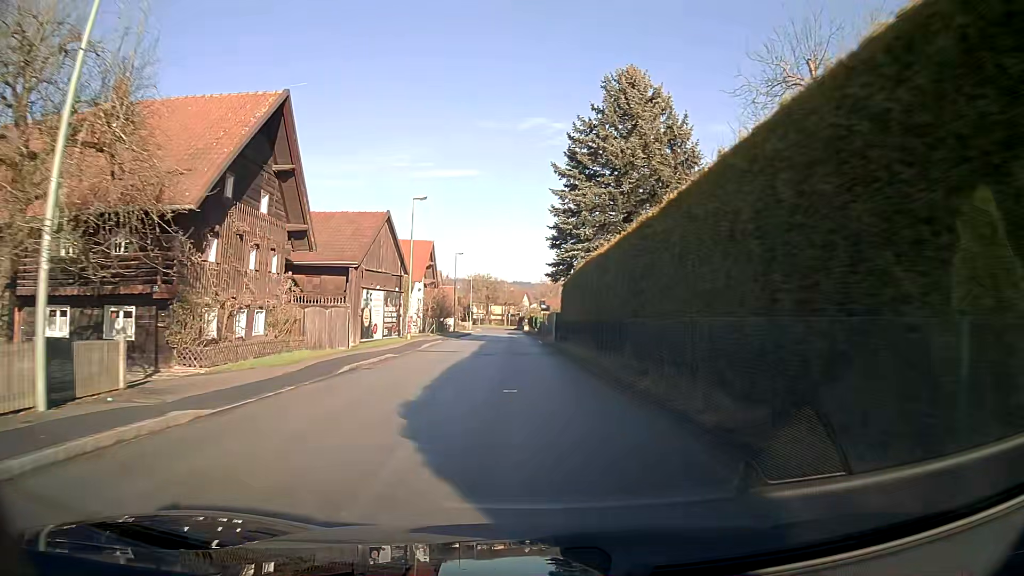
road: unclassified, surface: asphalt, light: Day
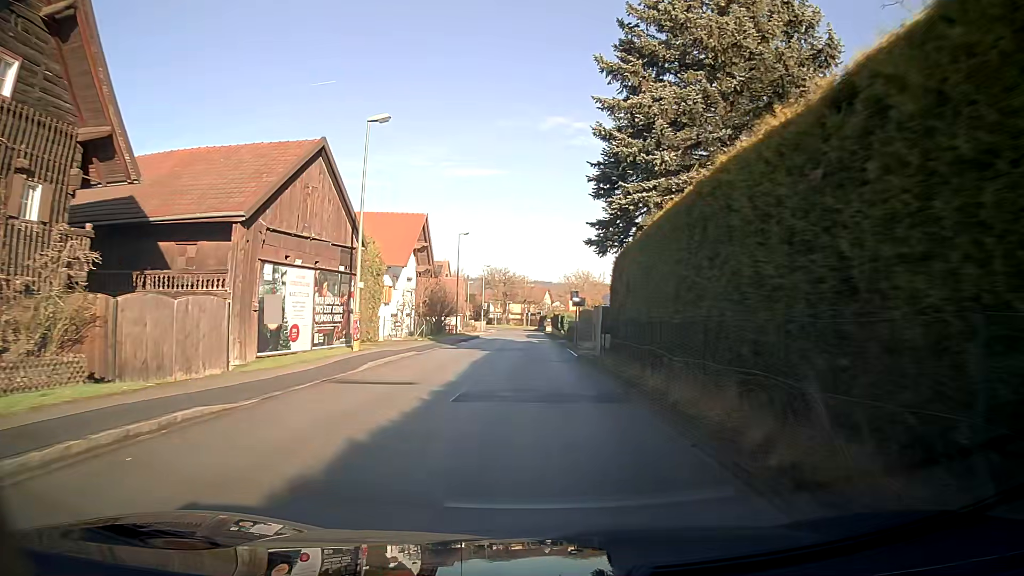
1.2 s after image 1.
(-0.2, +15.3) m; -1°
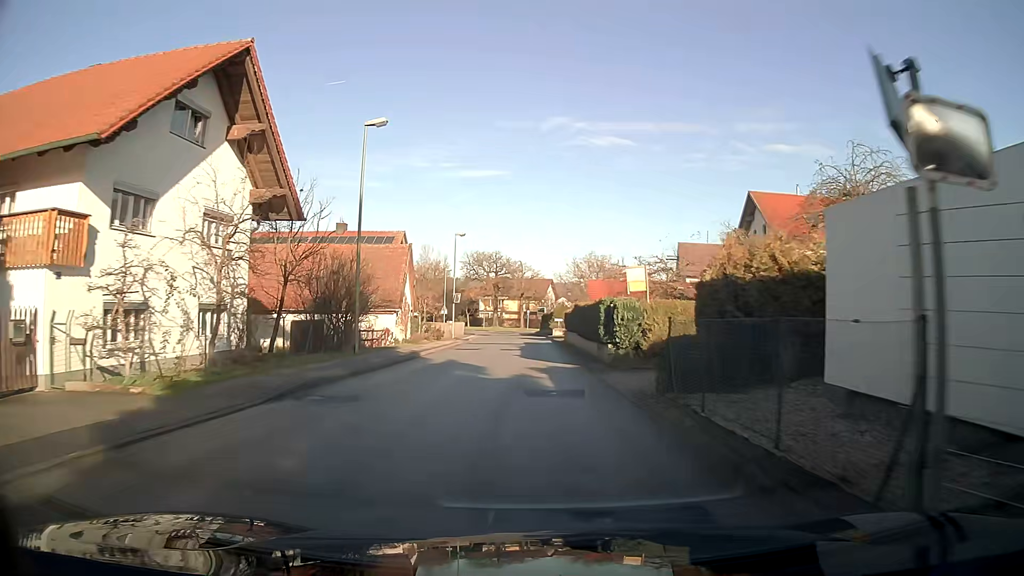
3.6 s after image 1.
(+0.1, +30.4) m; 0°
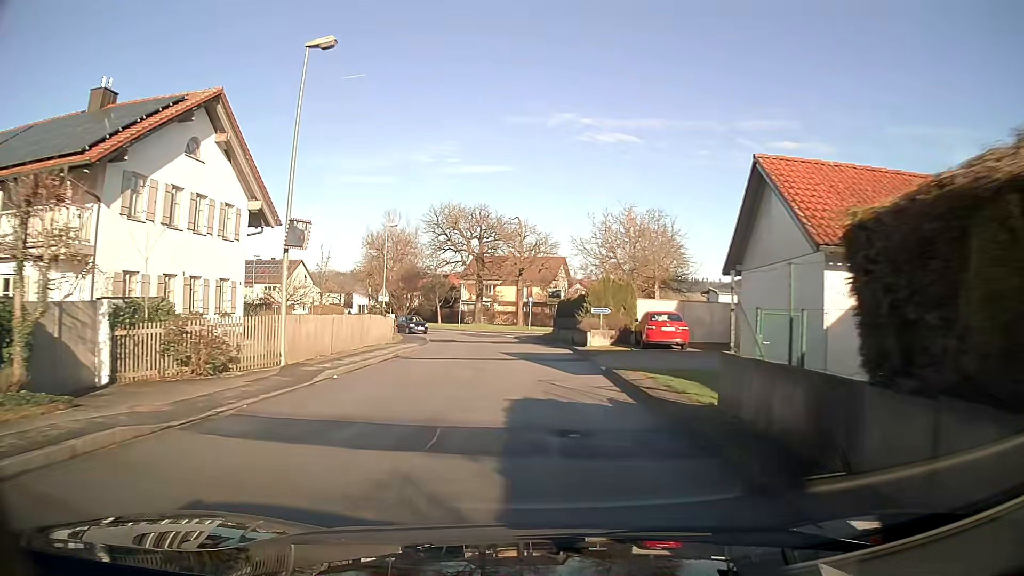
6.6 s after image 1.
(-0.3, +36.9) m; 0°
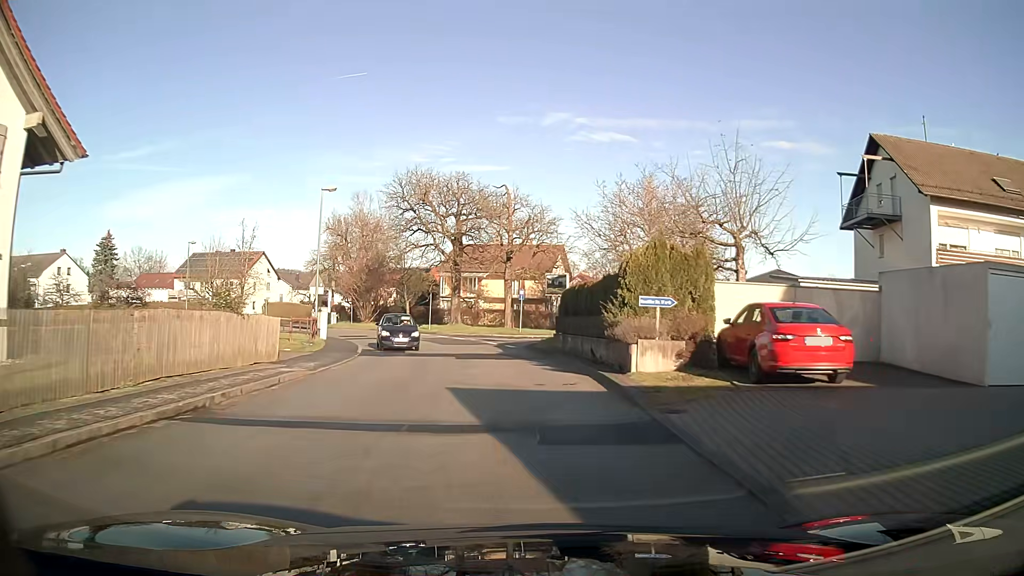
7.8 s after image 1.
(0.0, +14.1) m; 0°
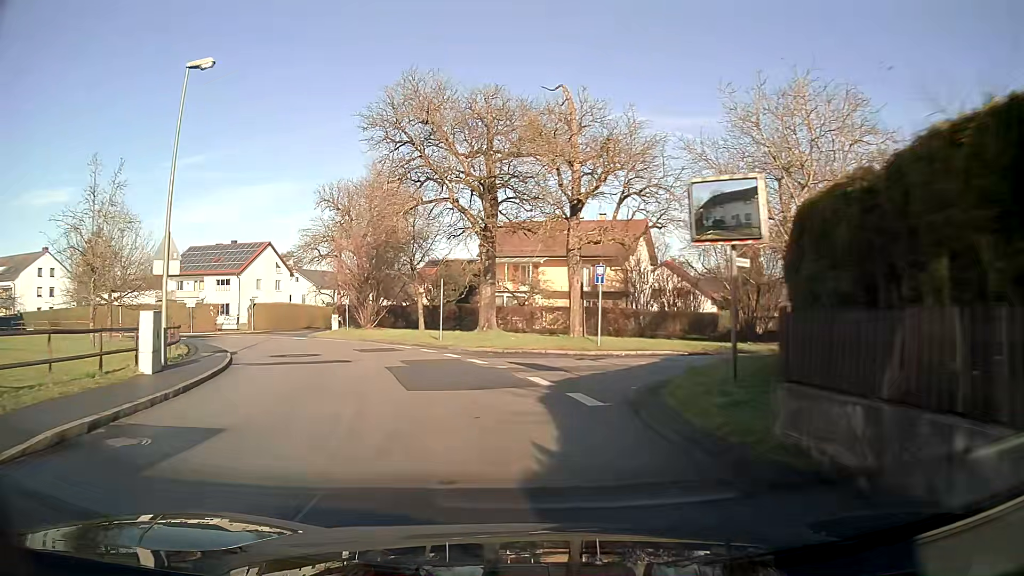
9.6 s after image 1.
(-0.9, +19.8) m; -8°
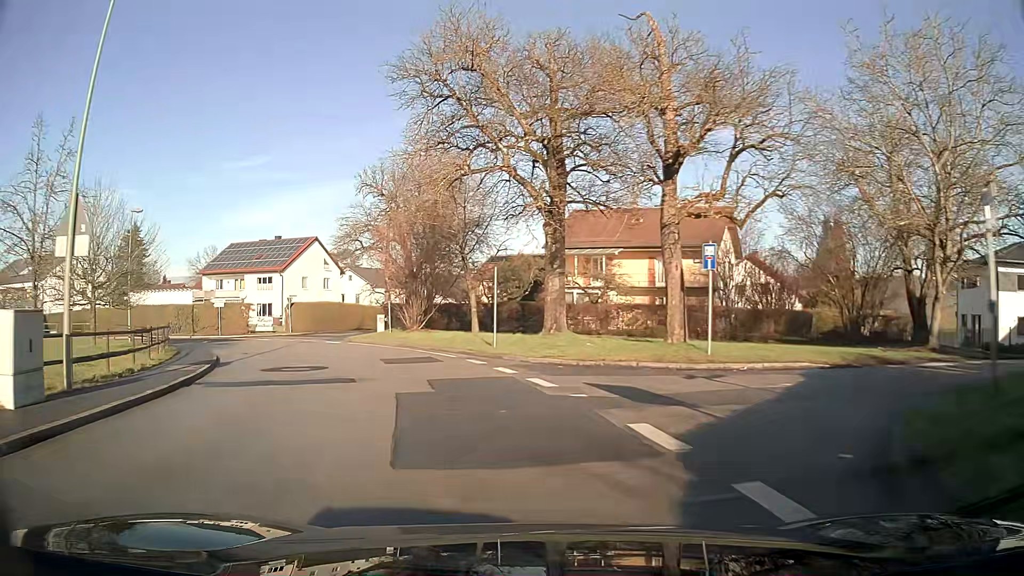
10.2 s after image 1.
(-0.3, +6.5) m; -6°
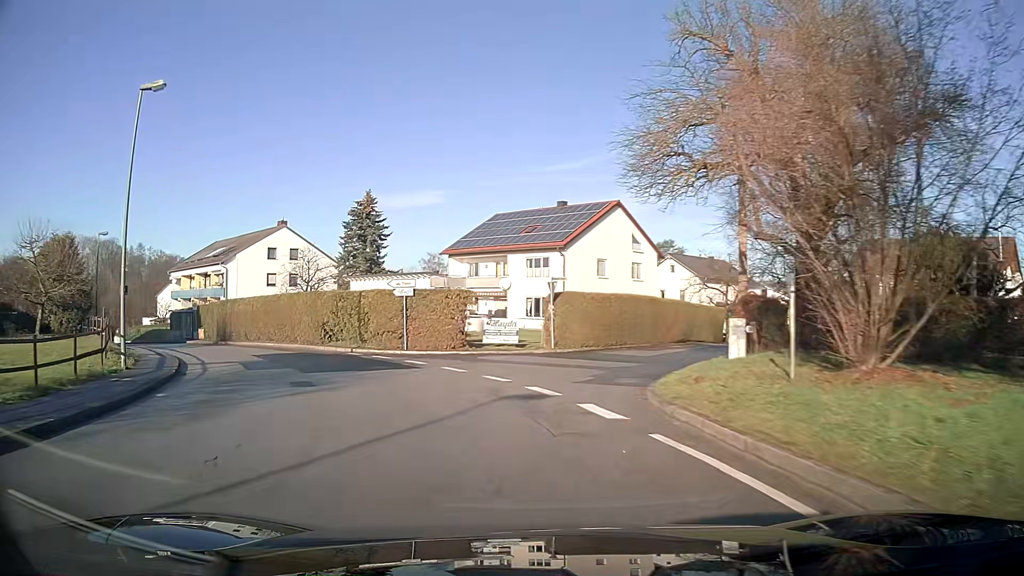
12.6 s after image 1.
(-6.1, +24.8) m; -29°
